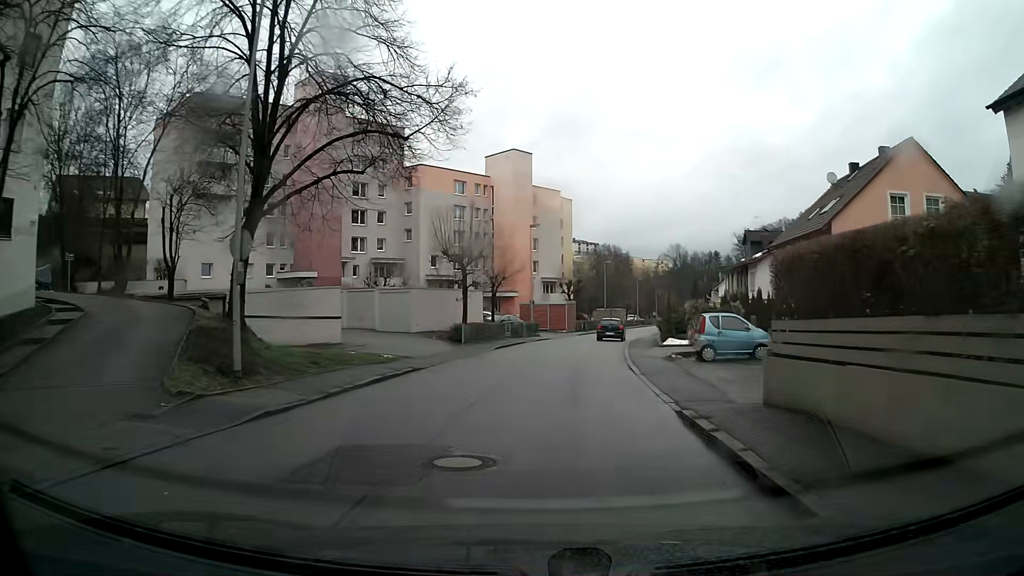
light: Day
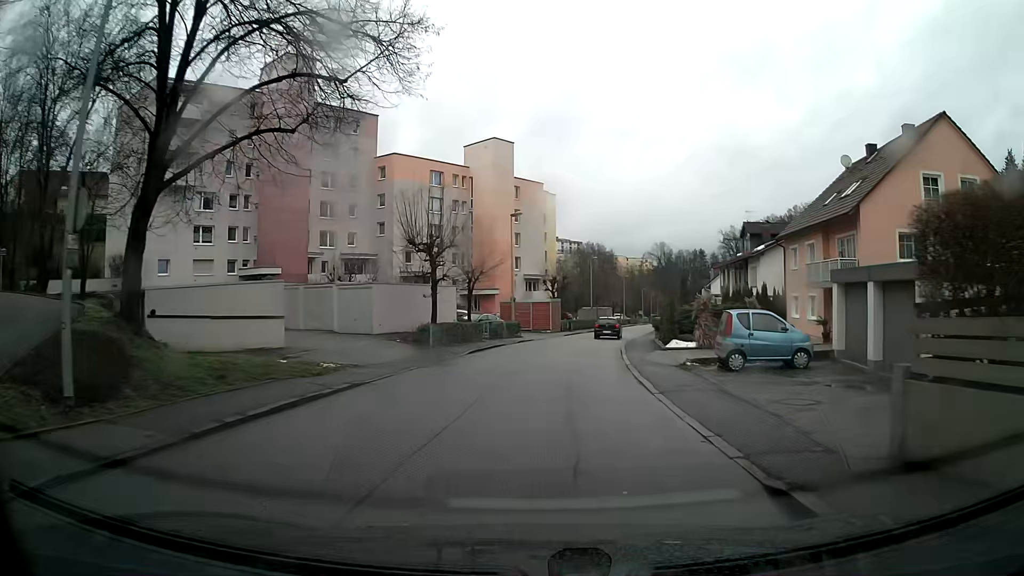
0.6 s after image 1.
(+0.1, +4.8) m; +1°
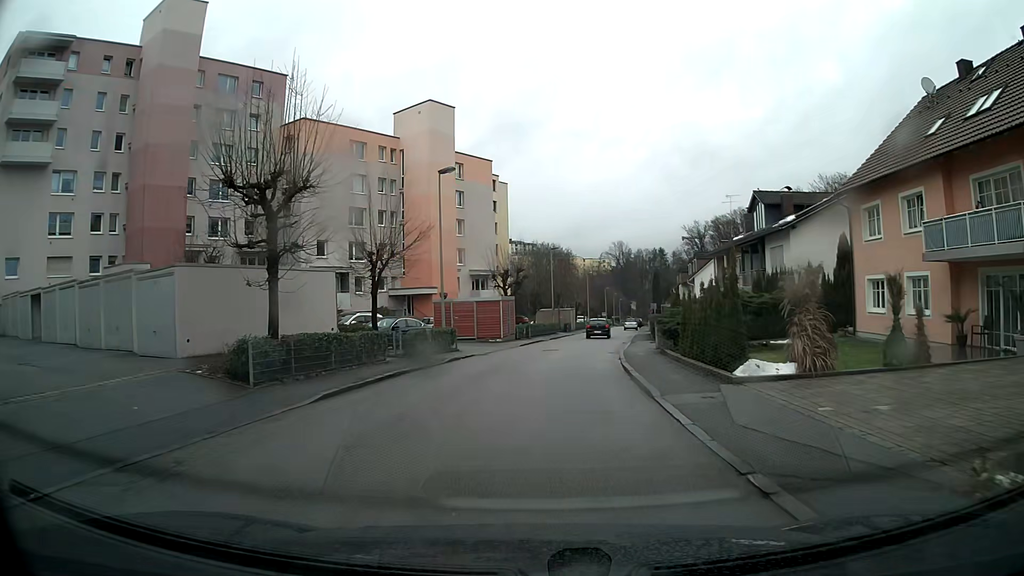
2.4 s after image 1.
(+0.4, +14.4) m; +3°
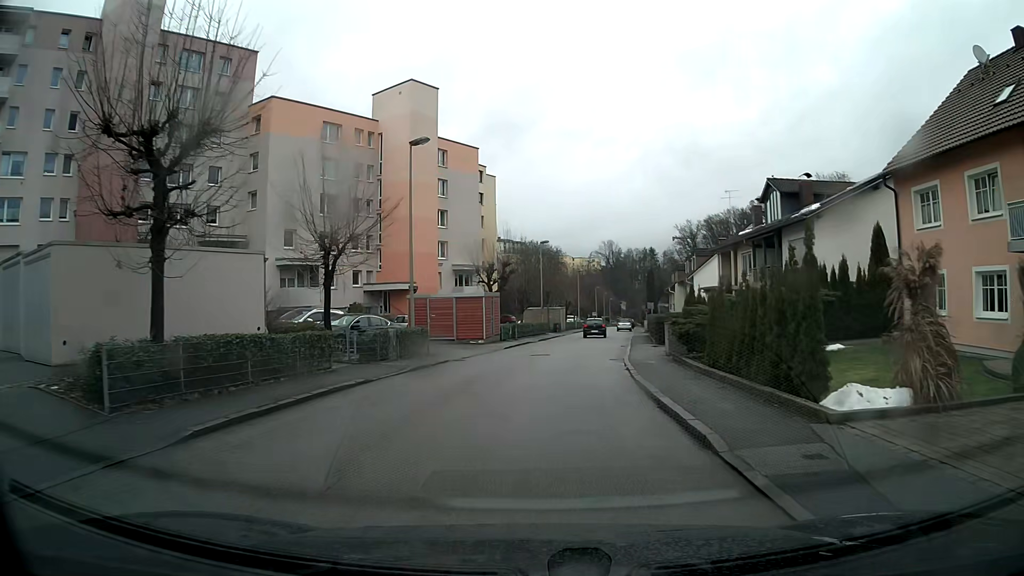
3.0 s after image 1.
(0.0, +4.8) m; +1°
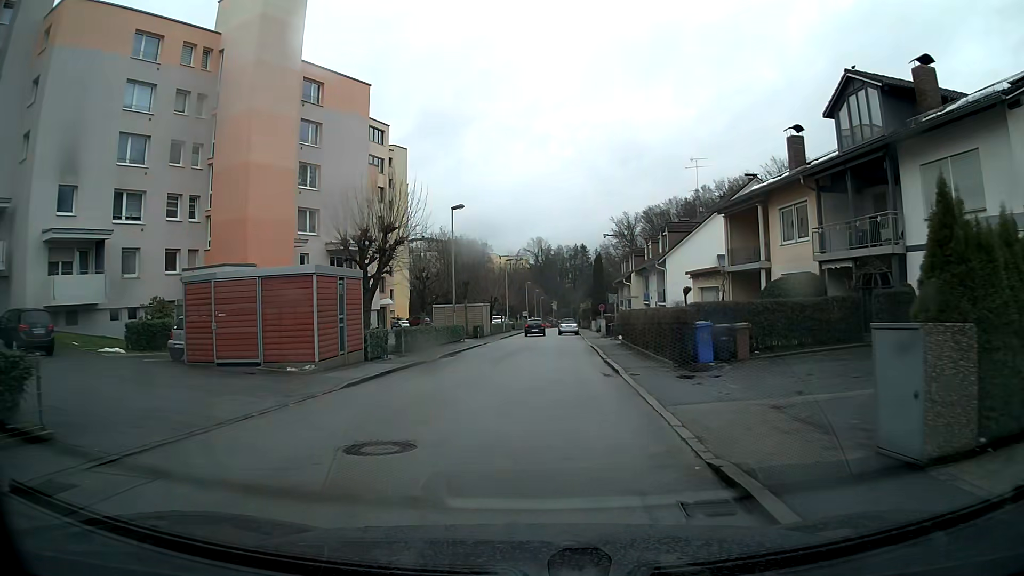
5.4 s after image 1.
(+1.0, +19.0) m; +6°
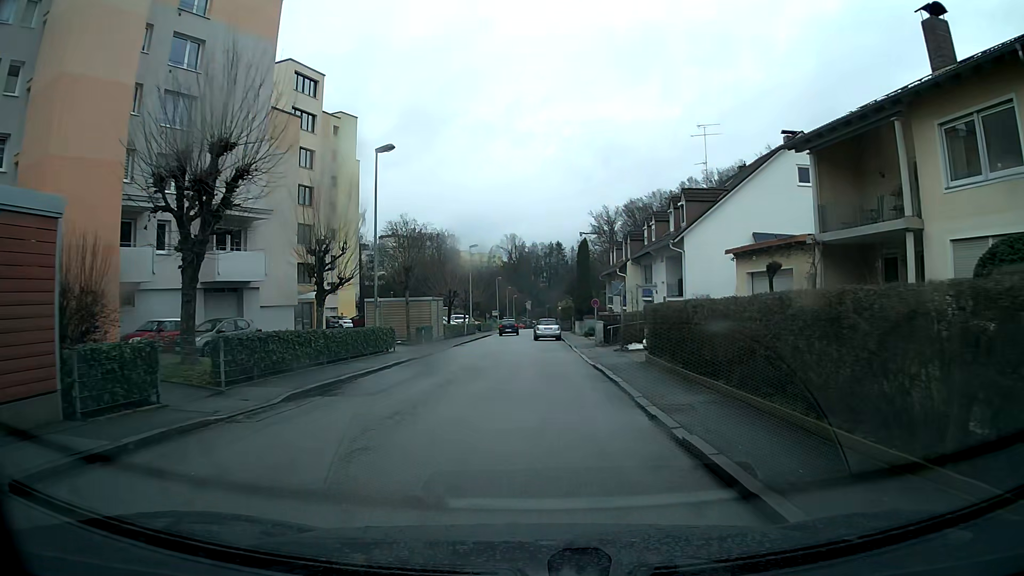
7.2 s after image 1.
(+0.2, +14.1) m; +2°
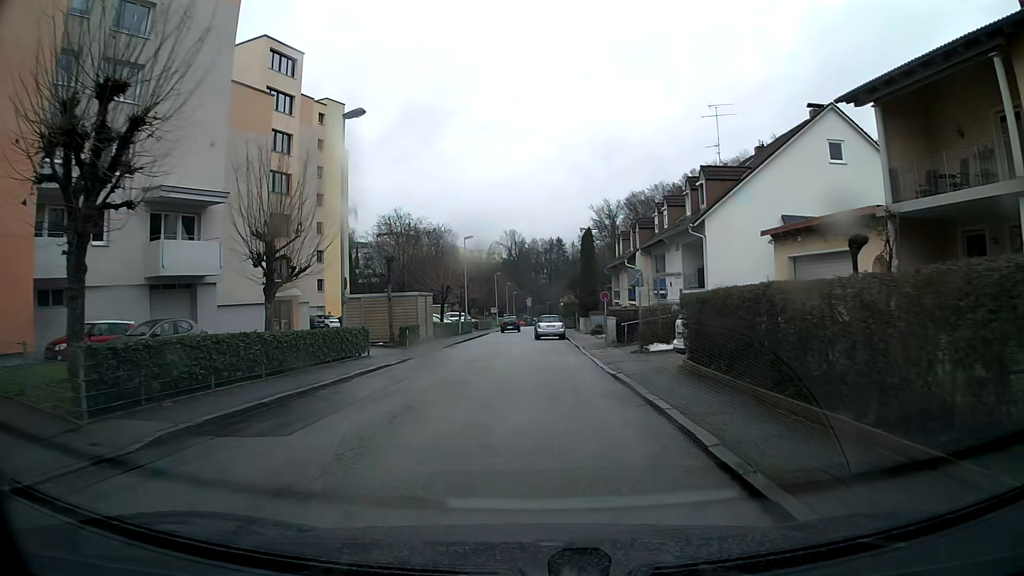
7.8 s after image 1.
(0.0, +4.7) m; 0°
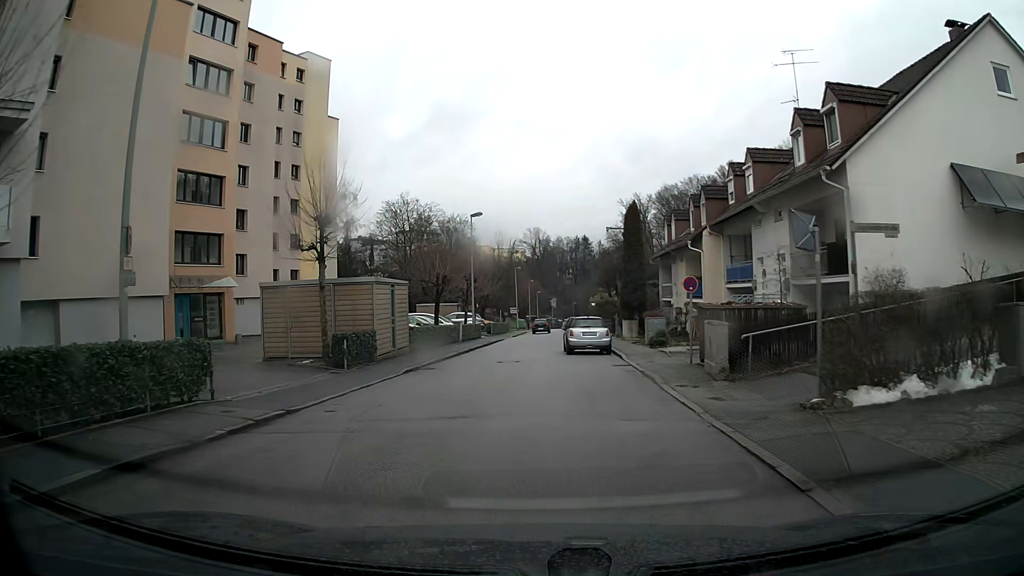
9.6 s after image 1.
(-0.3, +13.3) m; -3°
(0, +10) (-1, +20) (0, +30) (0, +40) (+1, +50) (+1, +60) (+2, +70) (+3, +80) (+3, +90) (+4, +100) m
